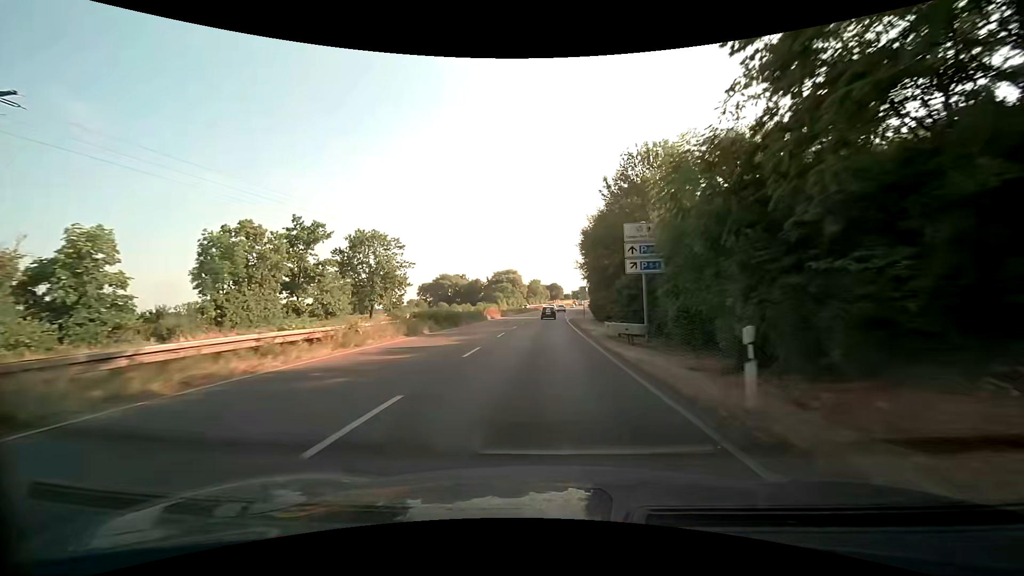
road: trunk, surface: asphalt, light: Day
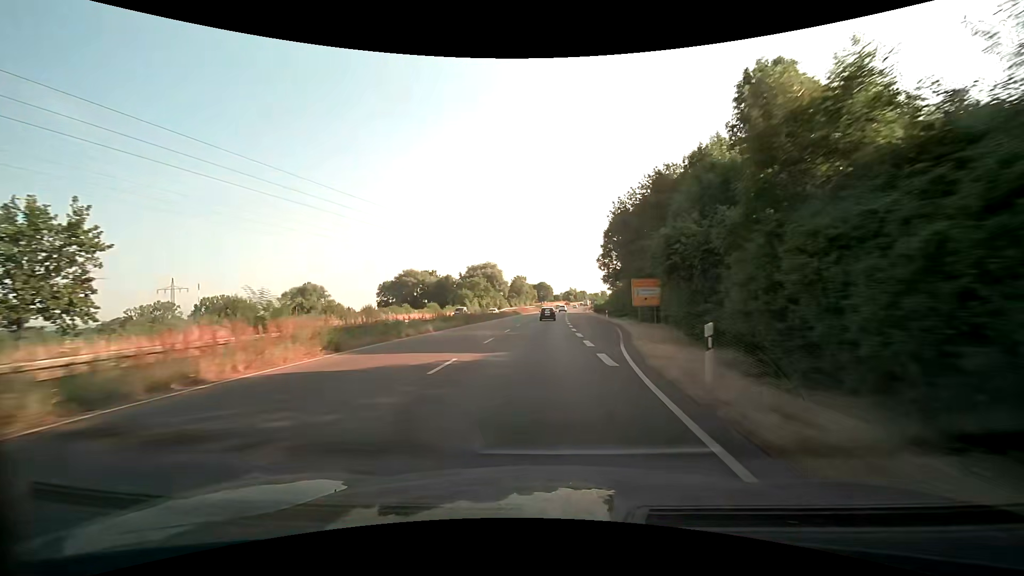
(+0.3, +48.5) m; +1°
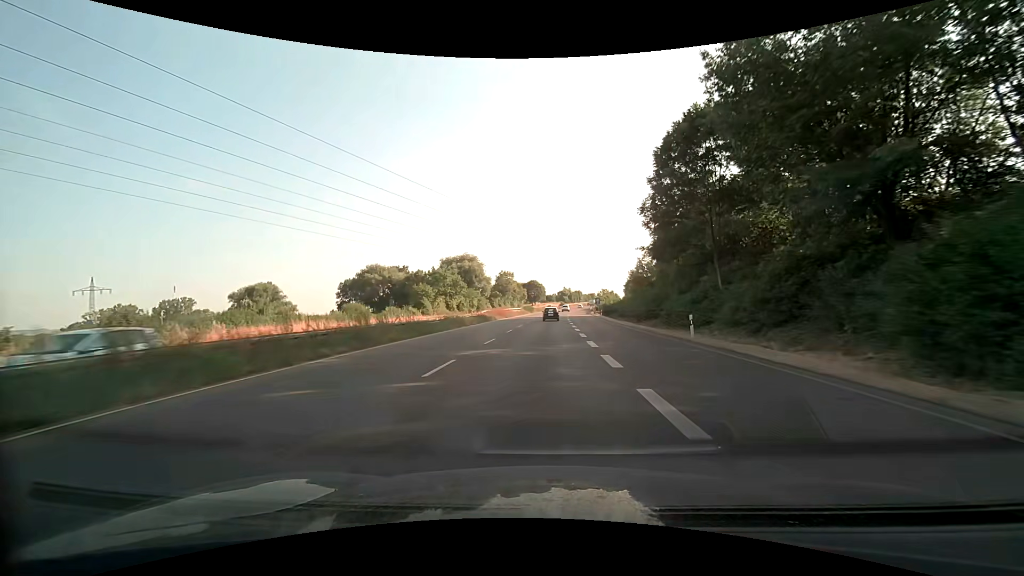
(+0.4, +36.3) m; +1°
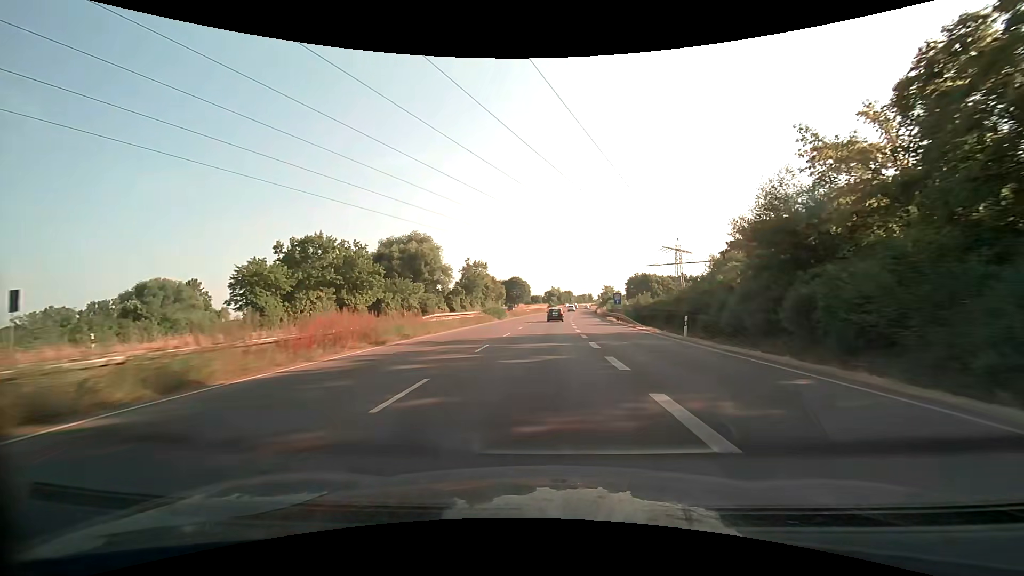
(+0.6, +48.6) m; +1°
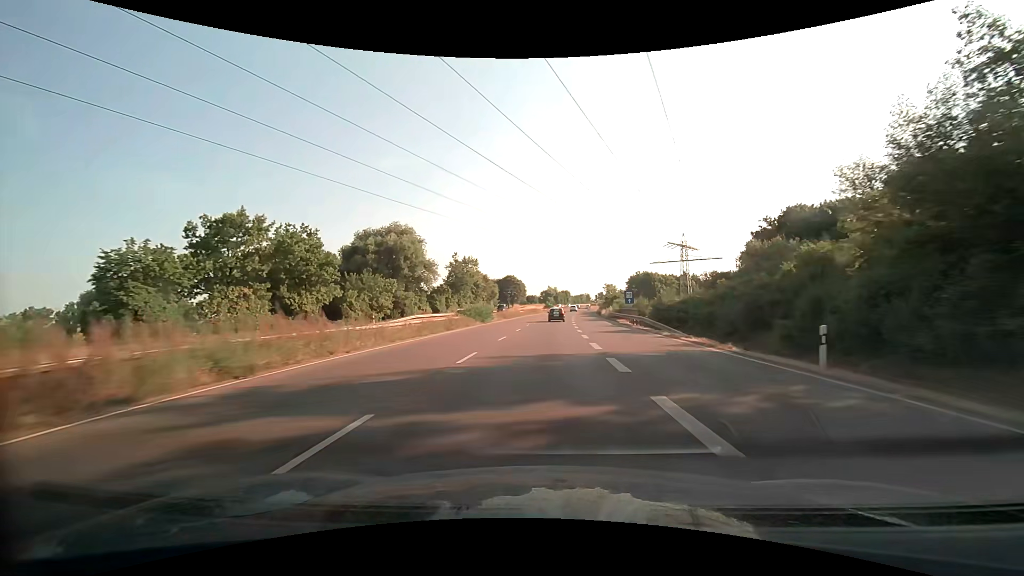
(+0.1, +12.2) m; +1°
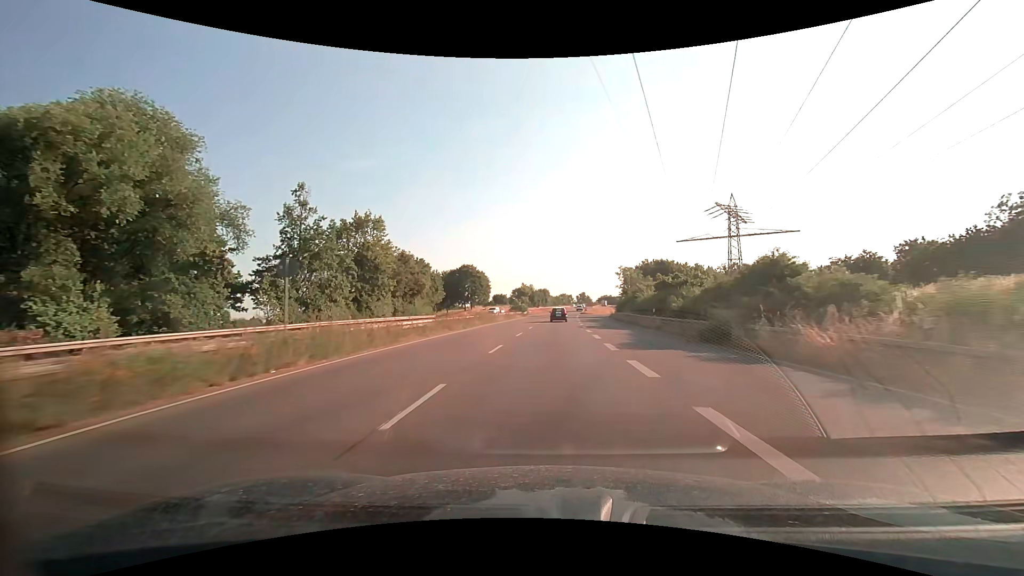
(+1.2, +61.1) m; +3°
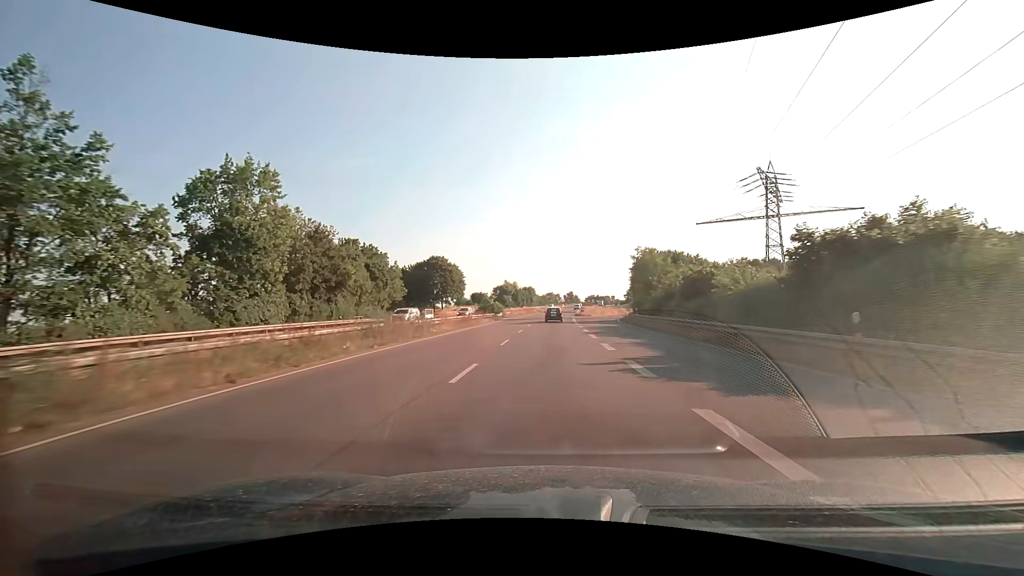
(+0.3, +24.2) m; +1°
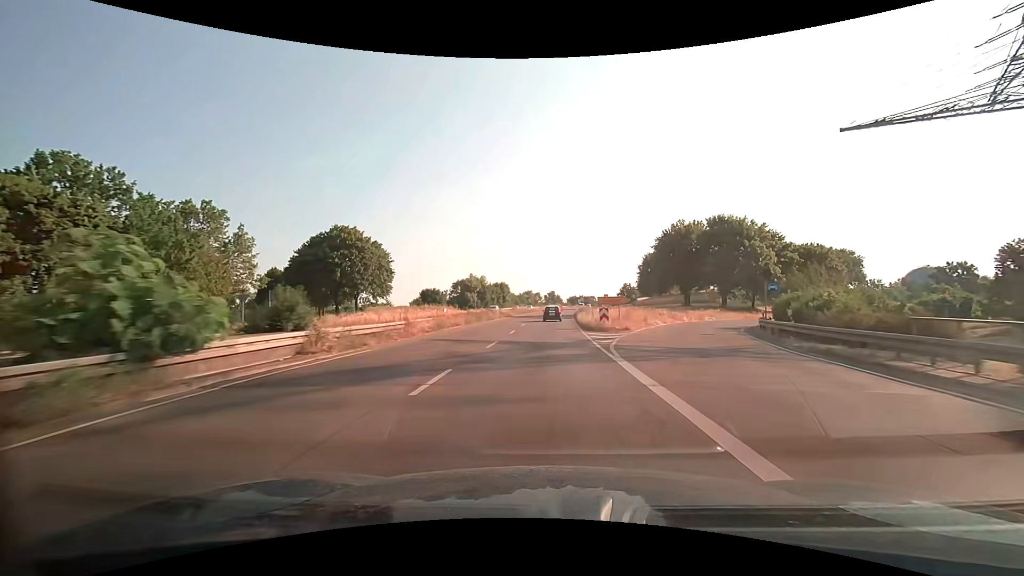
(+1.1, +47.1) m; +3°
(0, +10) (0, +20) (0, +30) (+1, +40) (+1, +50) (+1, +60) (+2, +70) (+2, +80) (+3, +90) (+4, +100) m
